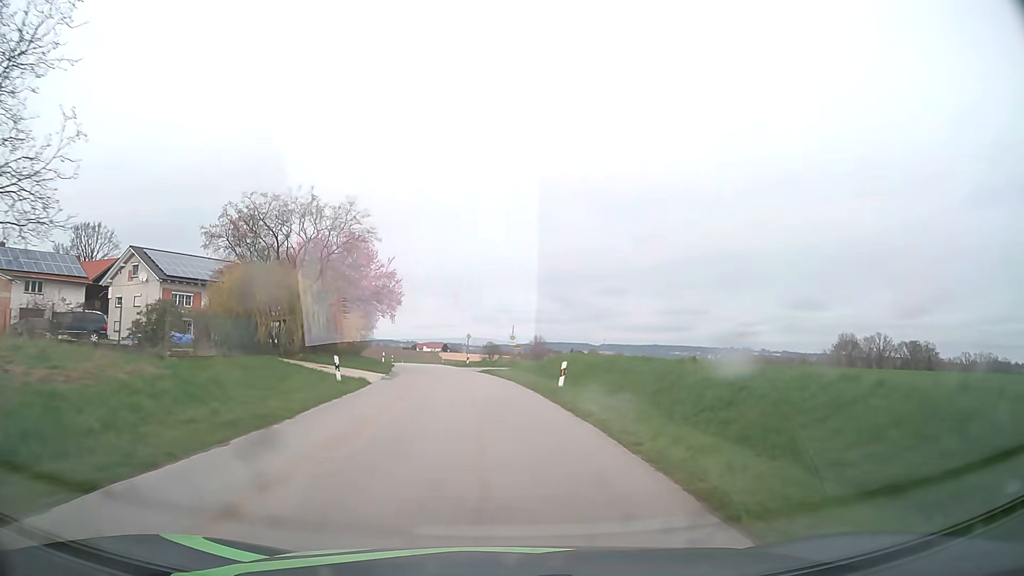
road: tertiary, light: Day
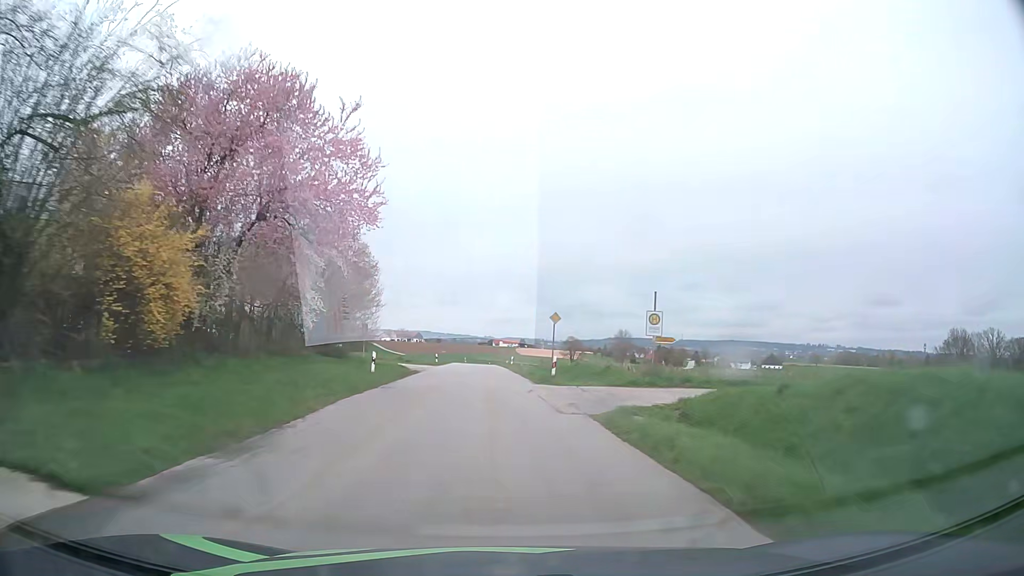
(-1.9, +30.2) m; -7°
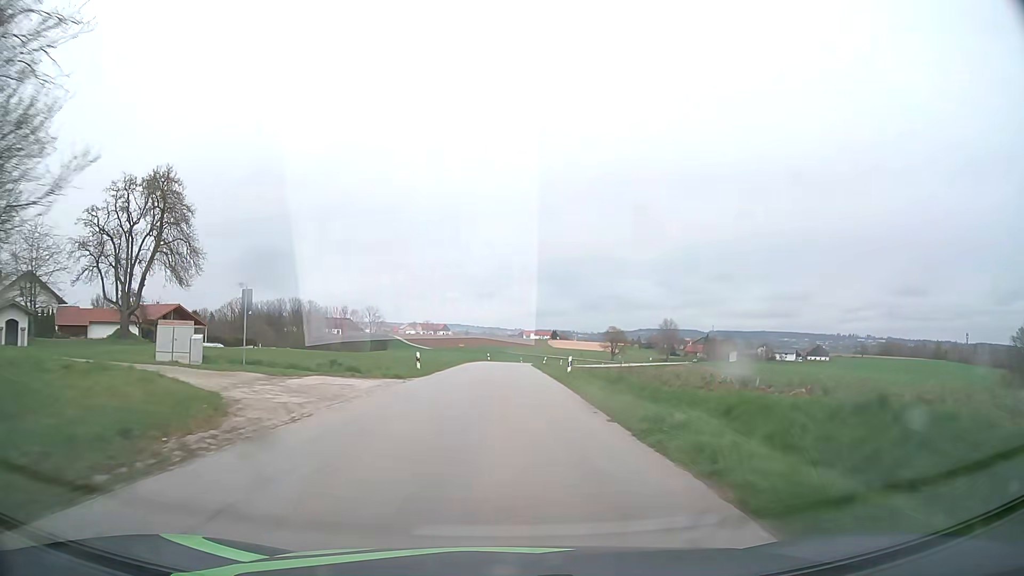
(-0.8, +30.9) m; -3°
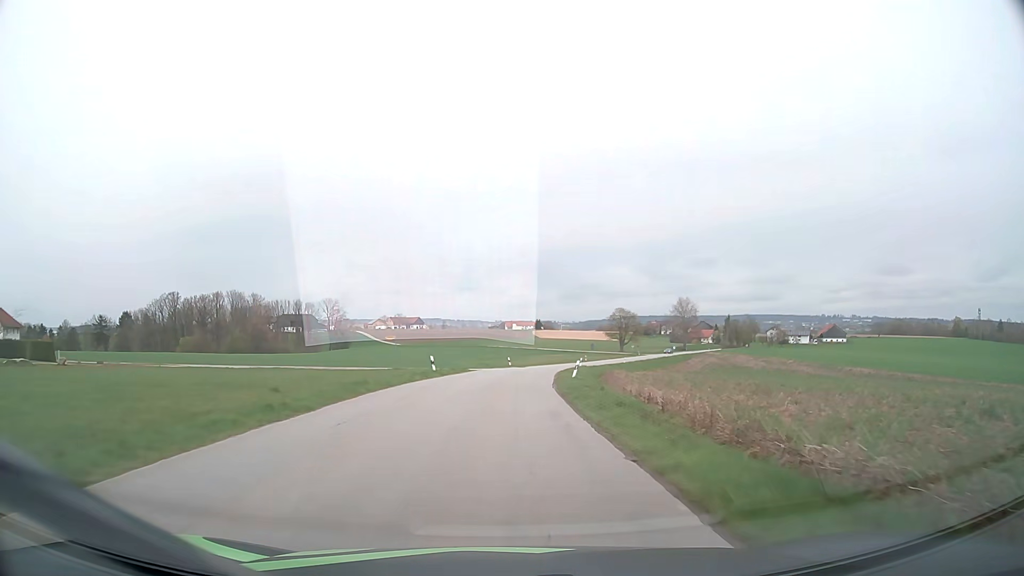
(+0.8, +52.7) m; +2°
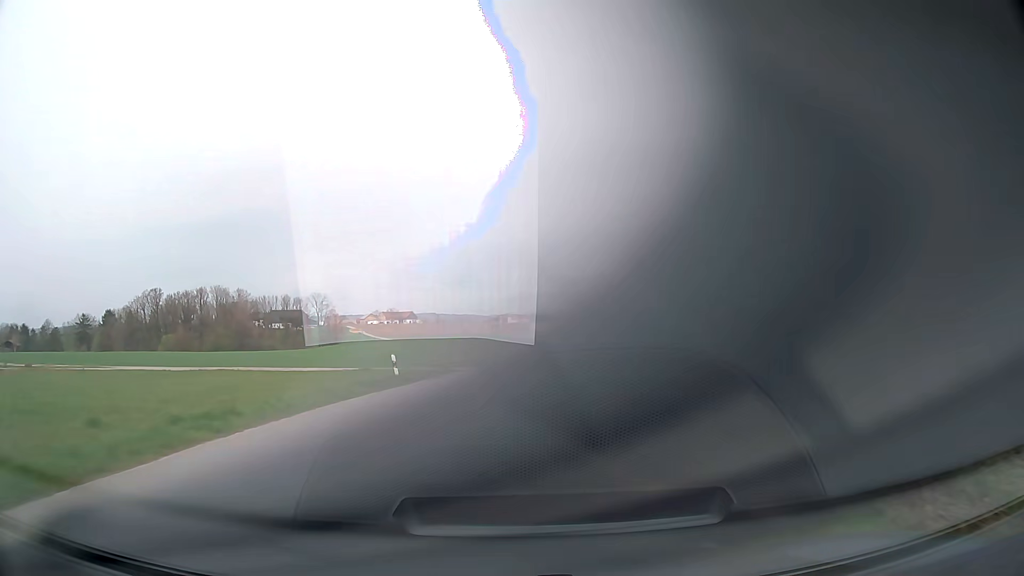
(0.0, +10.6) m; 0°
